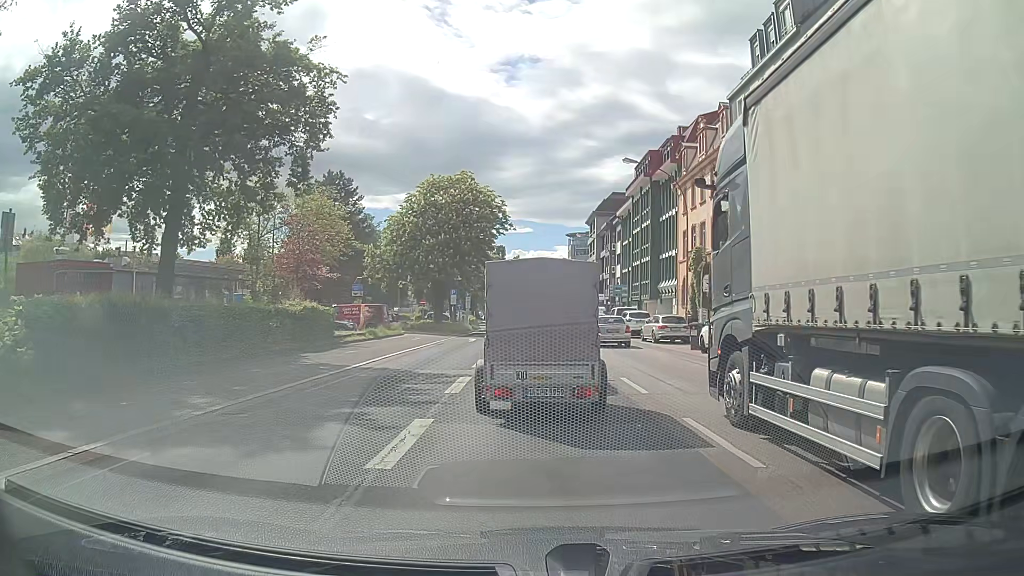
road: primary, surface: asphalt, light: Day
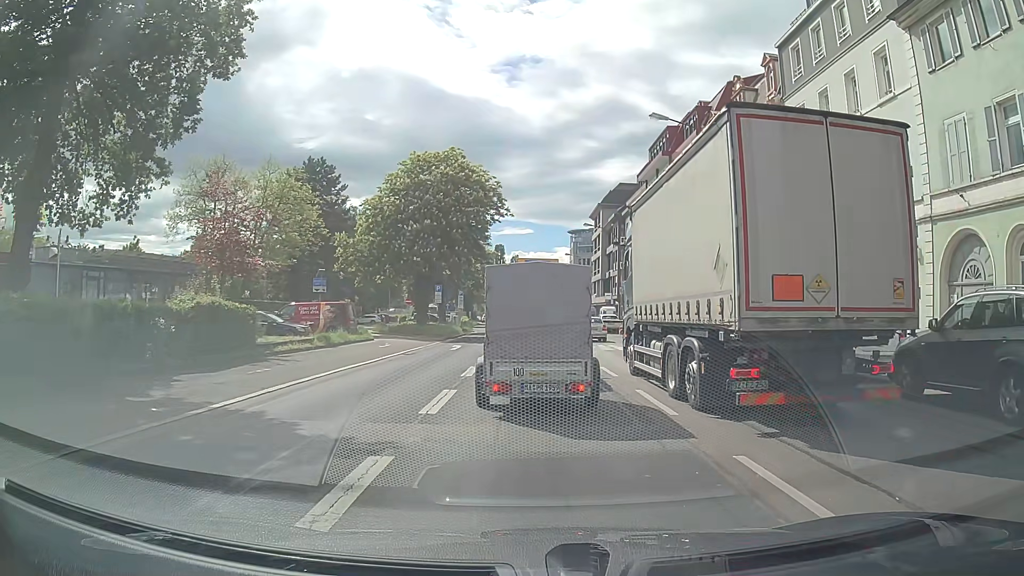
(-0.1, +8.6) m; -2°
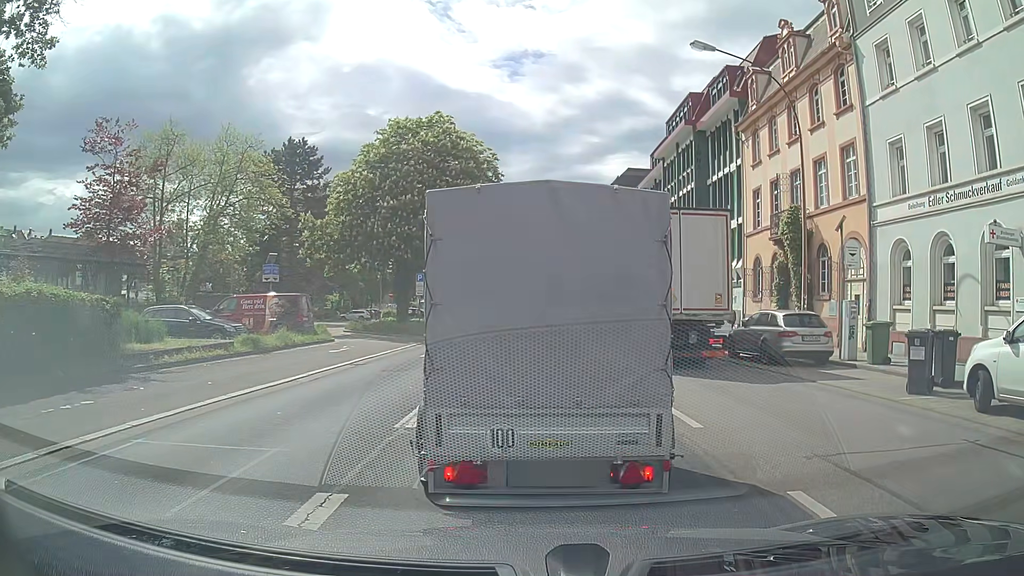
(+0.1, +7.3) m; 0°
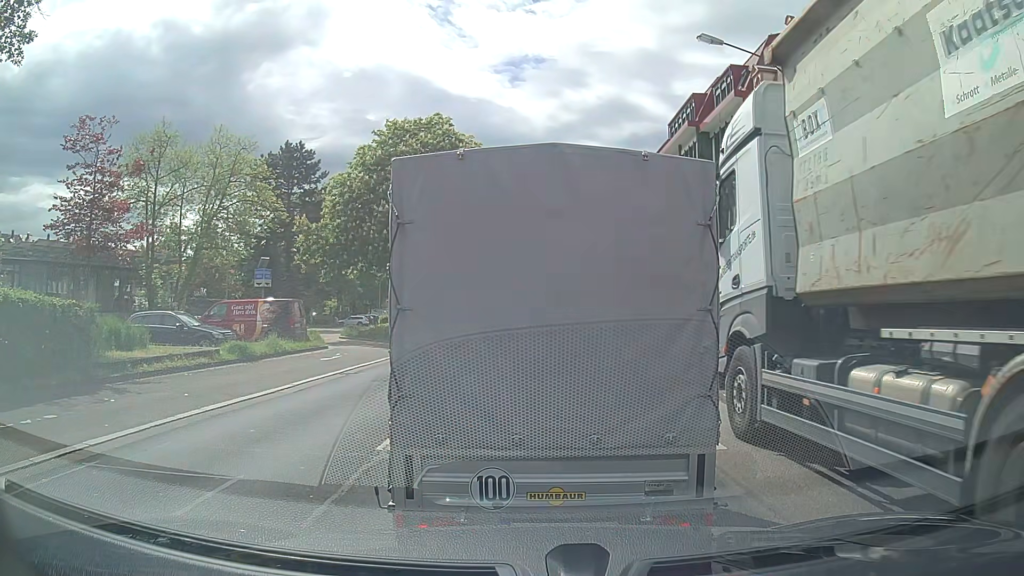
(0.0, +0.9) m; 0°
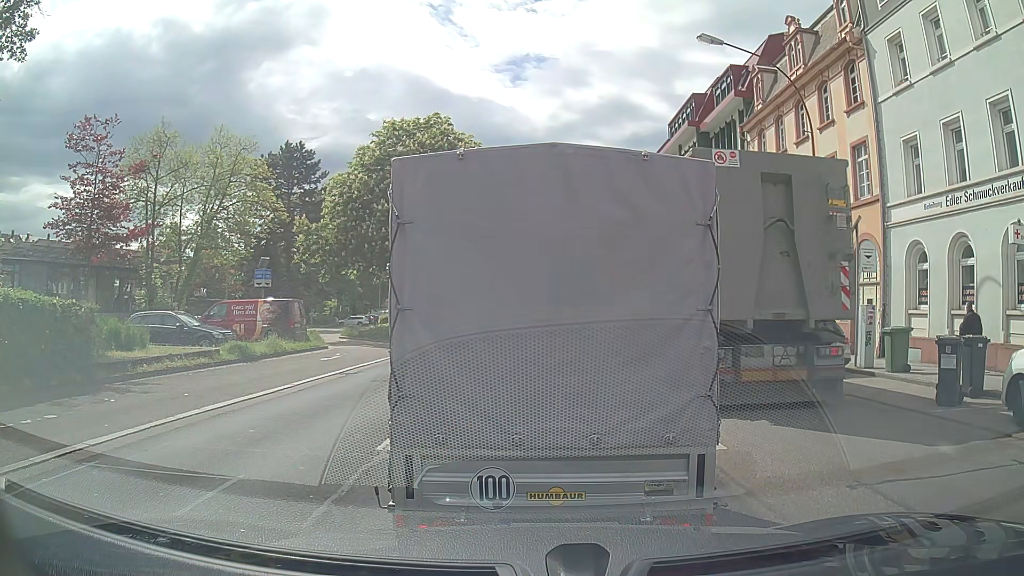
(0.0, +0.1) m; 0°
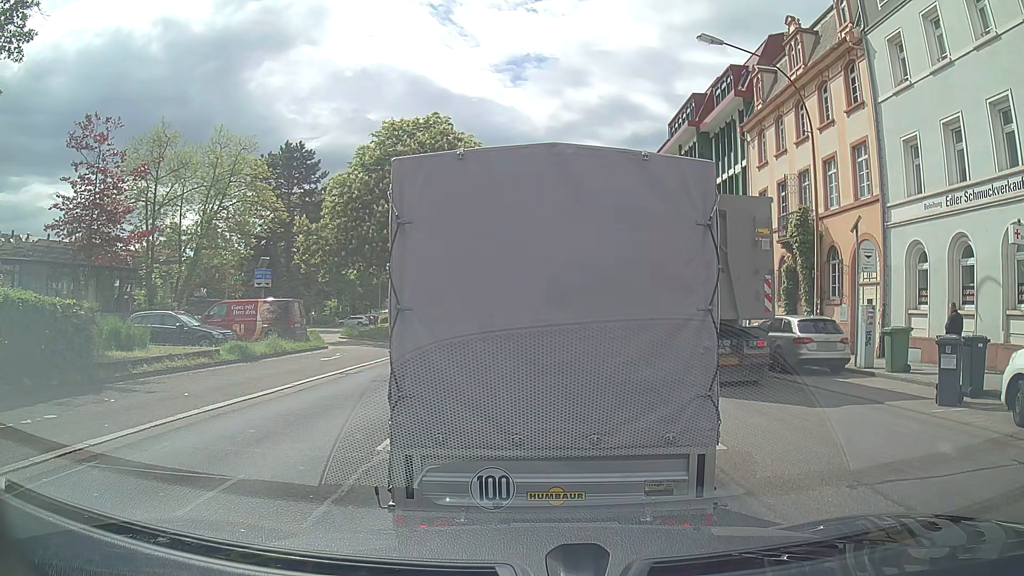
(0.0, 0.0) m; 0°
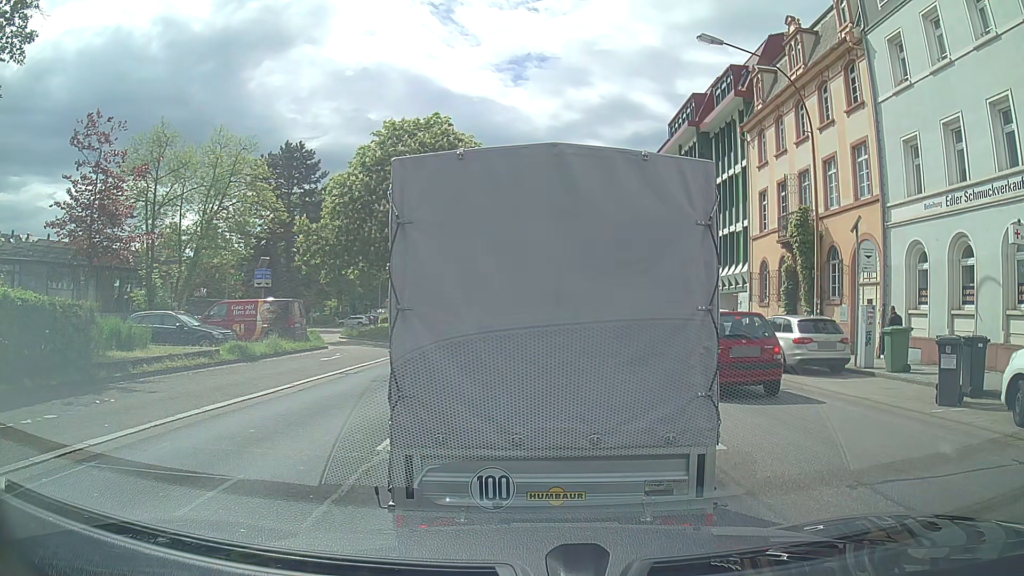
(0.0, 0.0) m; 0°
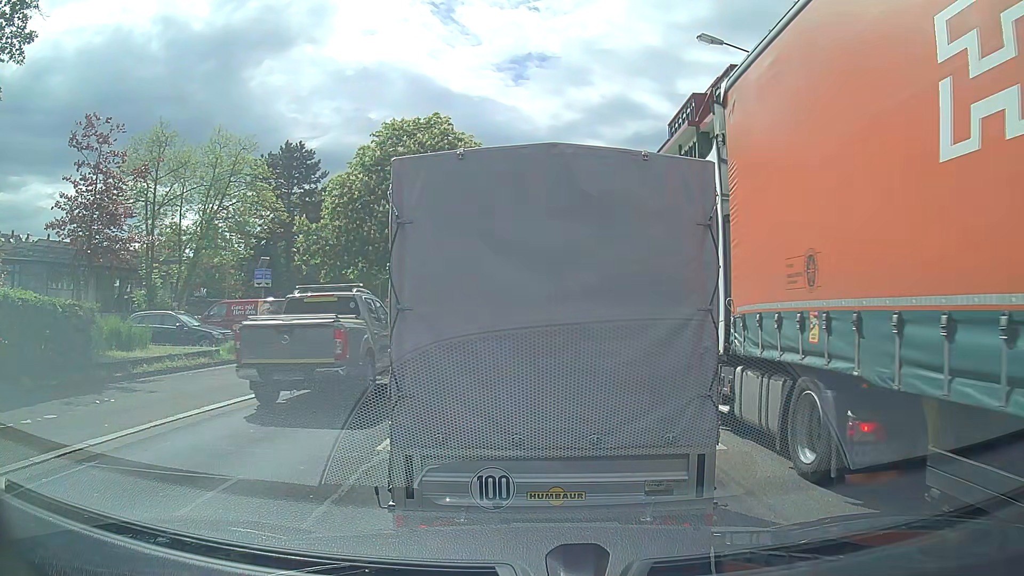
(0.0, 0.0) m; 0°
